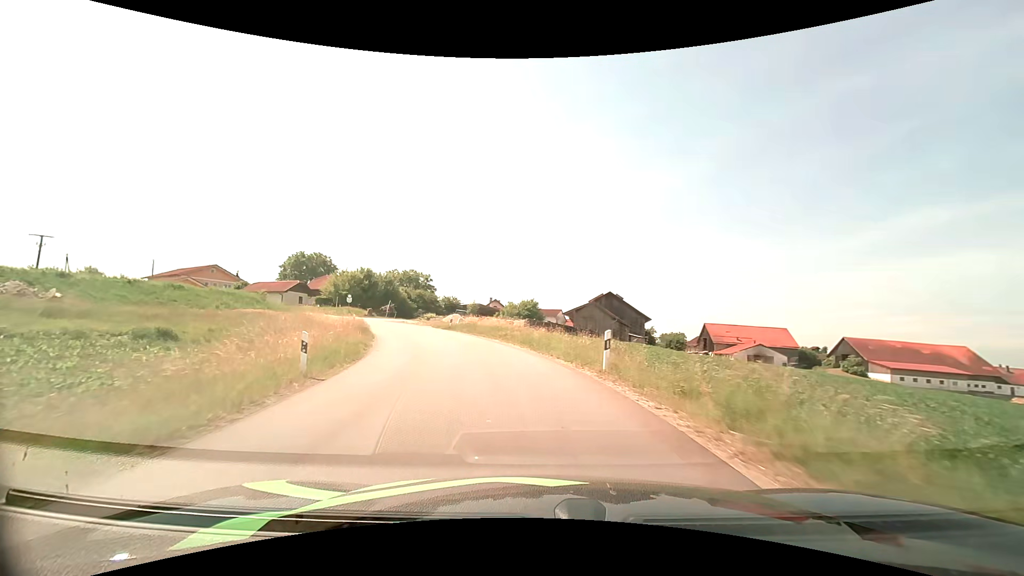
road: unclassified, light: Day
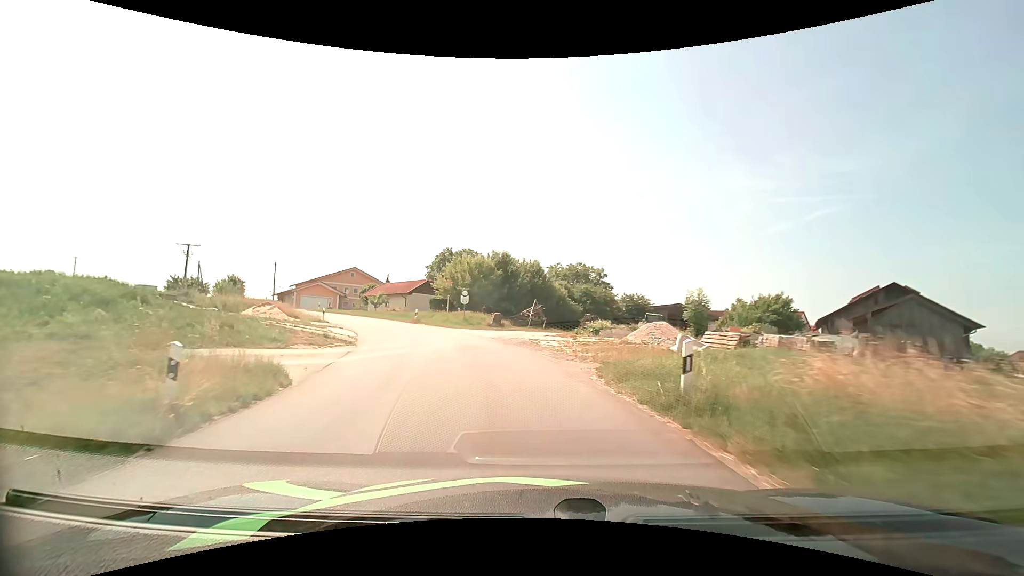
(-5.2, +28.2) m; -20°
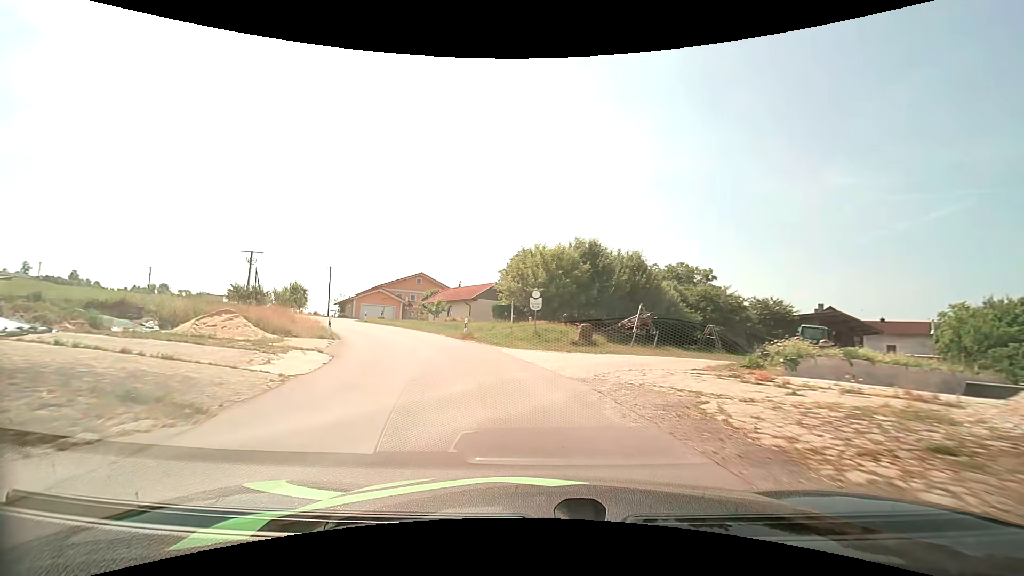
(-1.0, +12.6) m; -9°
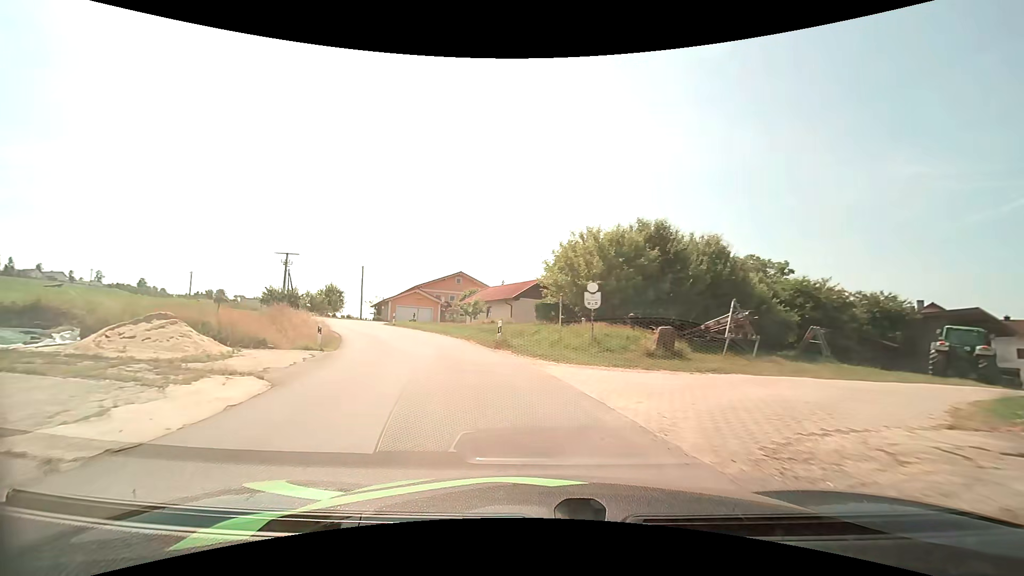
(-0.3, +6.5) m; -5°
(-1, +10) (-3, +20) (-7, +29) (-12, +38) (-18, +46) (-24, +53) (-31, +61) (-38, +67) (-46, +73) (-55, +79) m
